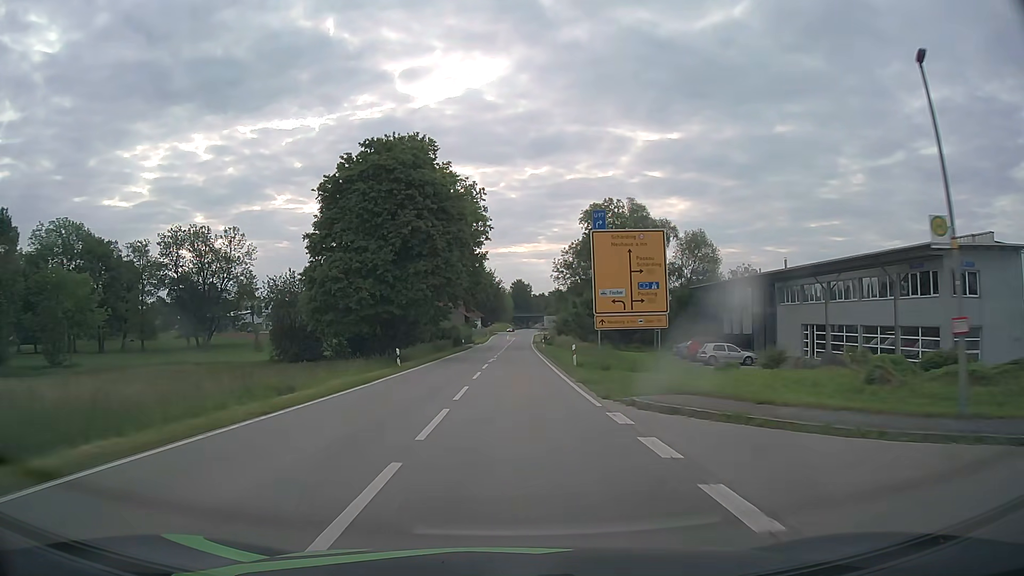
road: secondary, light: Day
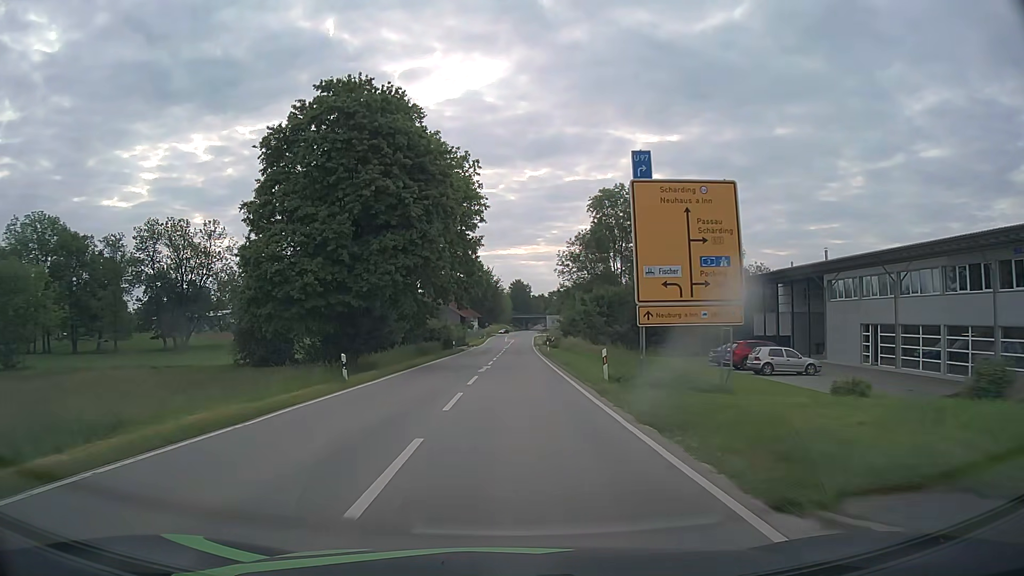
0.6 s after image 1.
(0.0, +9.9) m; 0°
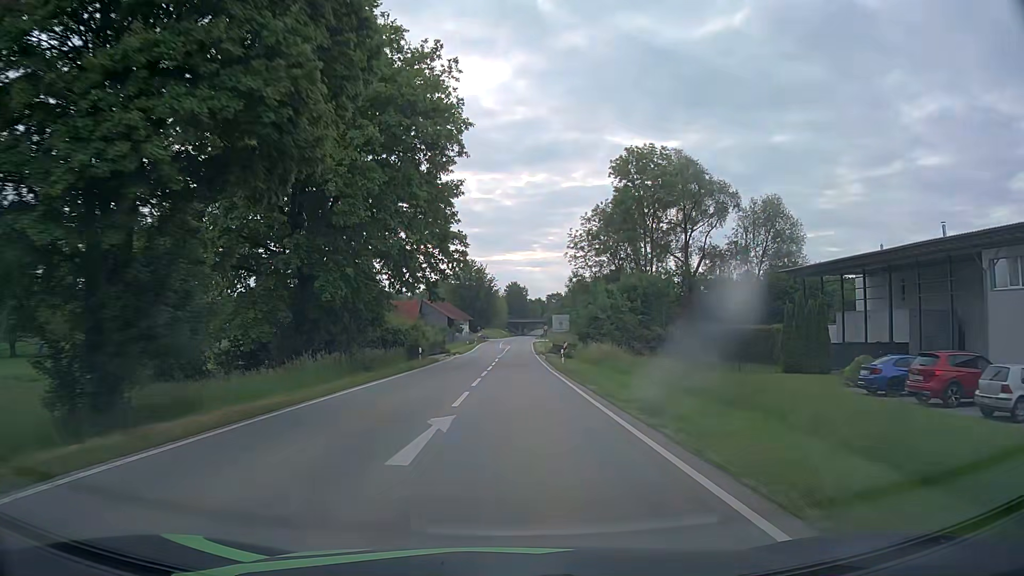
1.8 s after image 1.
(+0.1, +19.6) m; +1°
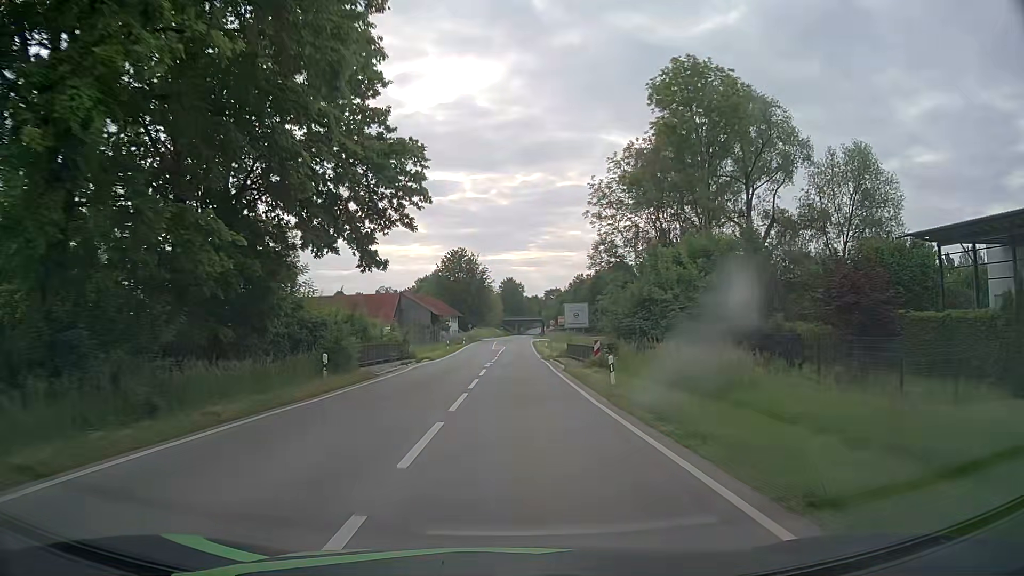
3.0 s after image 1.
(0.0, +19.4) m; 0°
(0, +10) (0, +20) (0, +30) (0, +40) (0, +50) (0, +60) (+1, +70) (+1, +80) (+1, +90) (+1, +100) m
